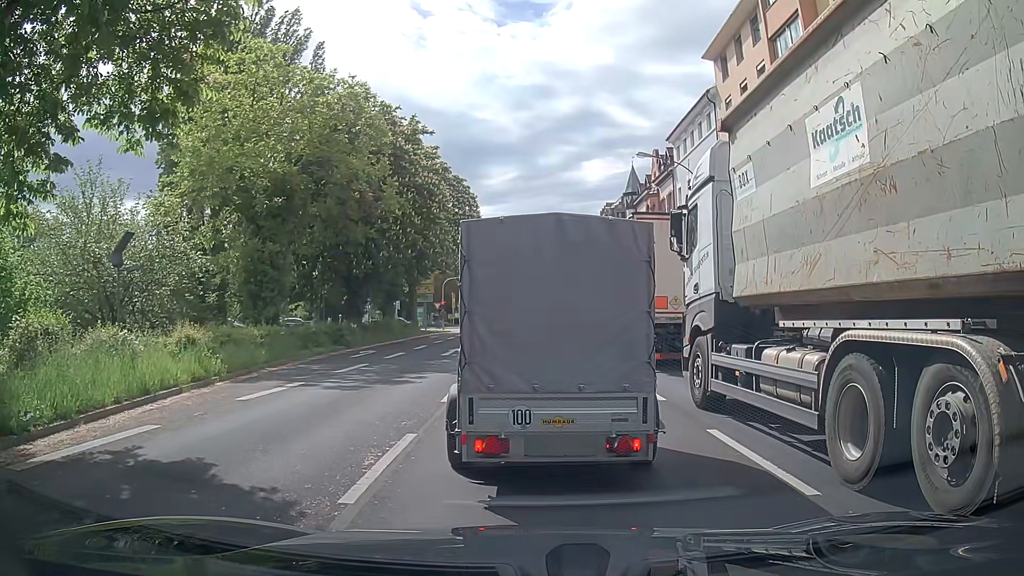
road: primary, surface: asphalt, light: Day
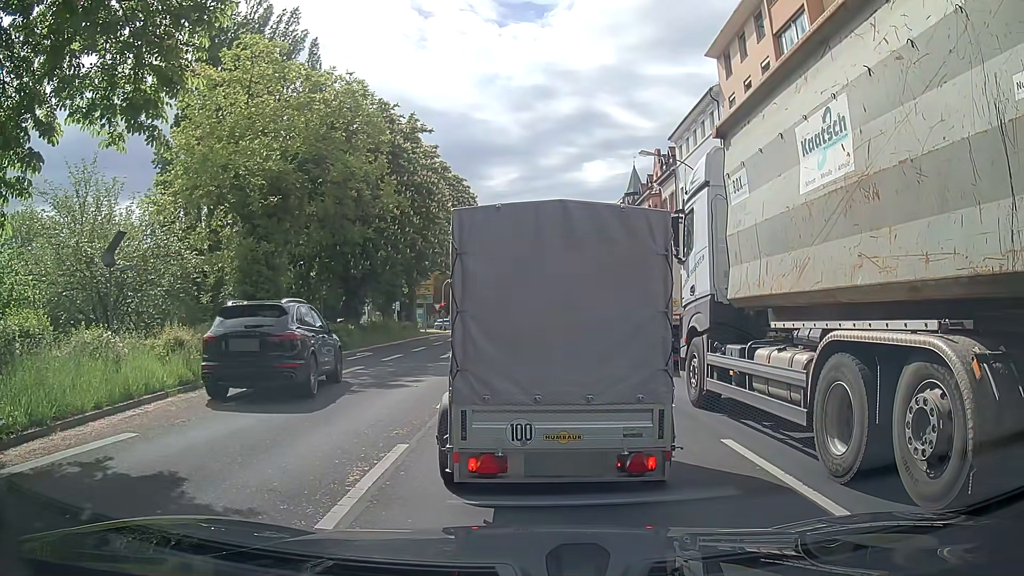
(0.0, +0.6) m; 0°
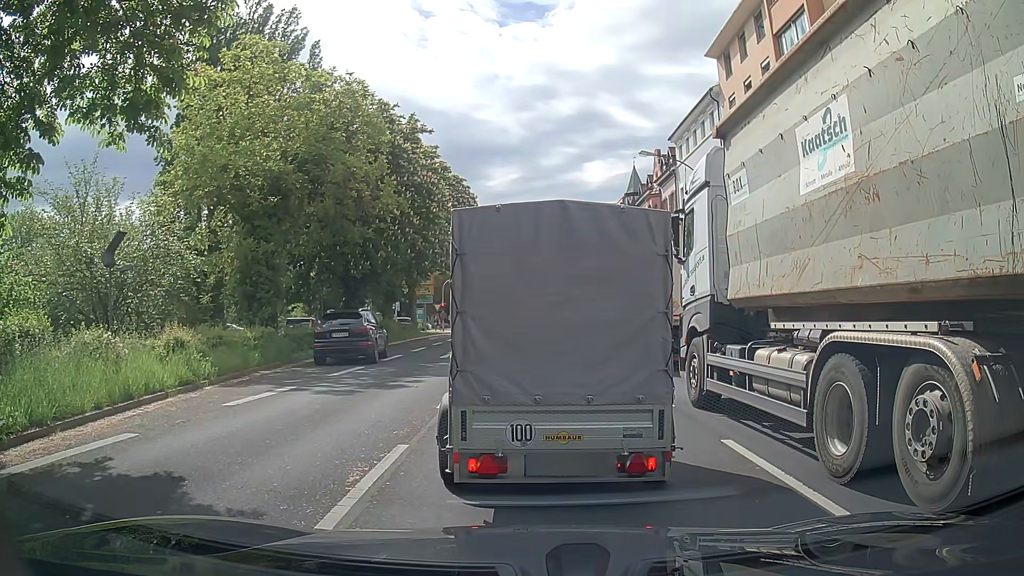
(0.0, 0.0) m; 0°
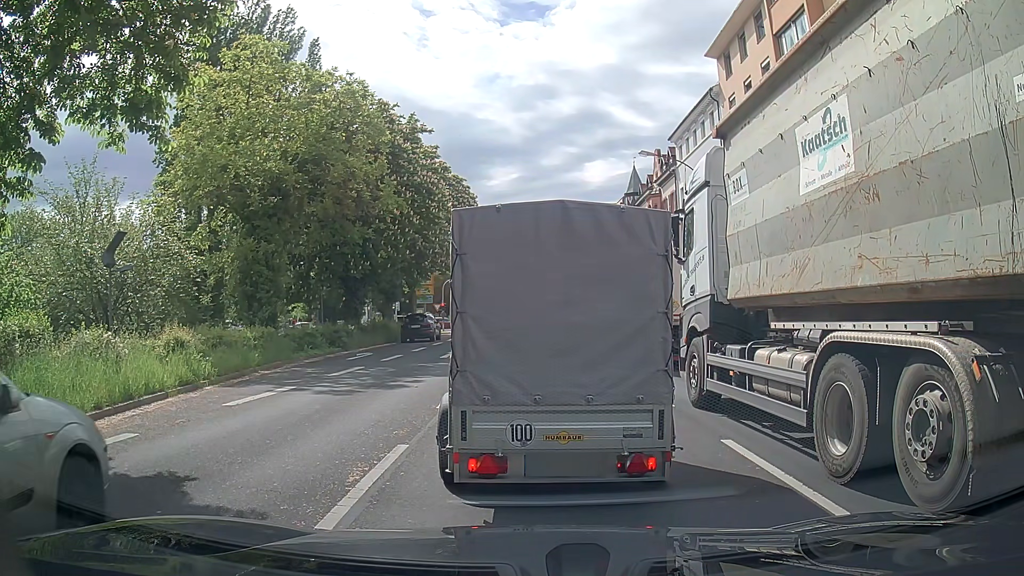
(0.0, 0.0) m; 0°
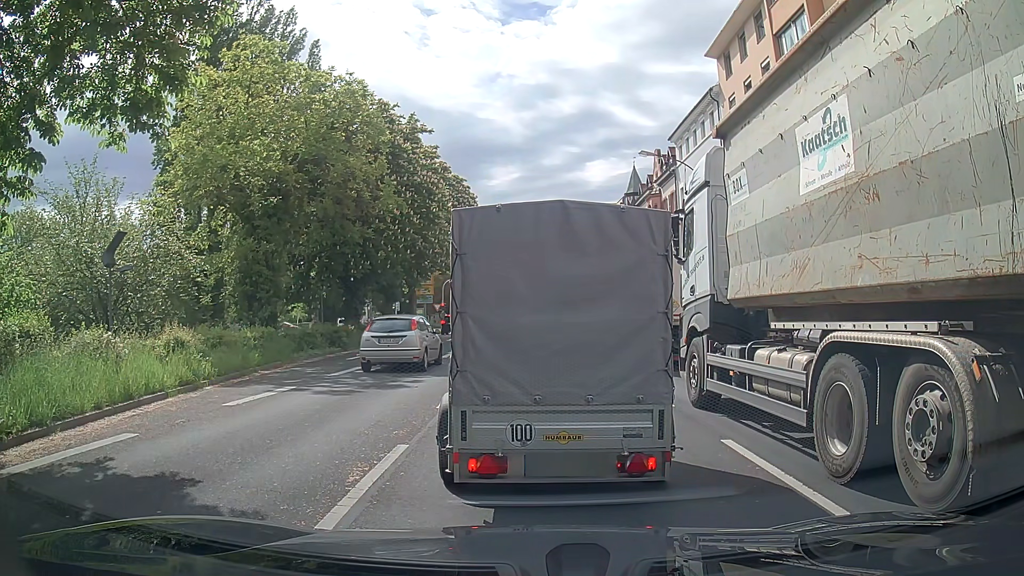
(0.0, 0.0) m; 0°
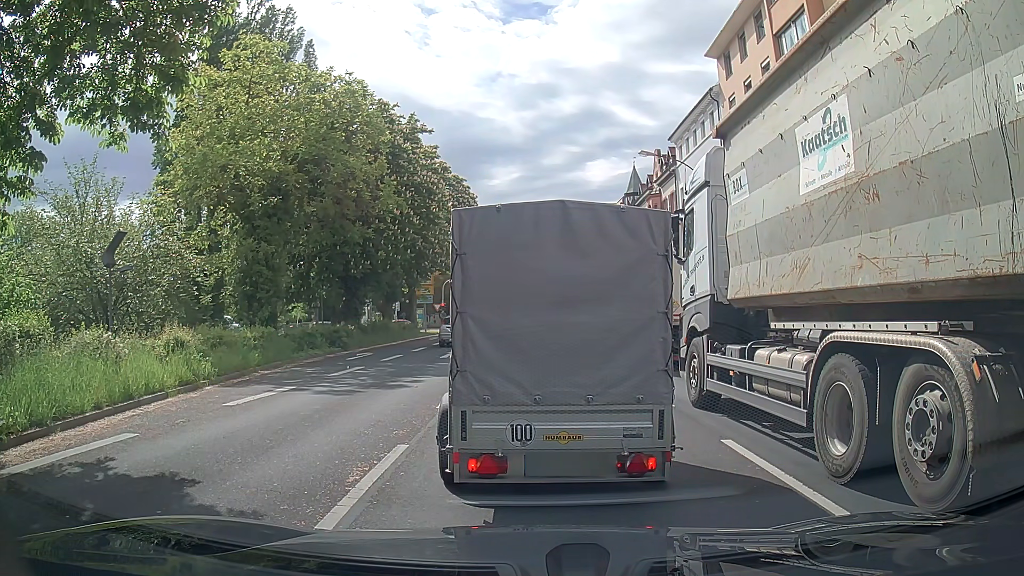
(0.0, 0.0) m; 0°
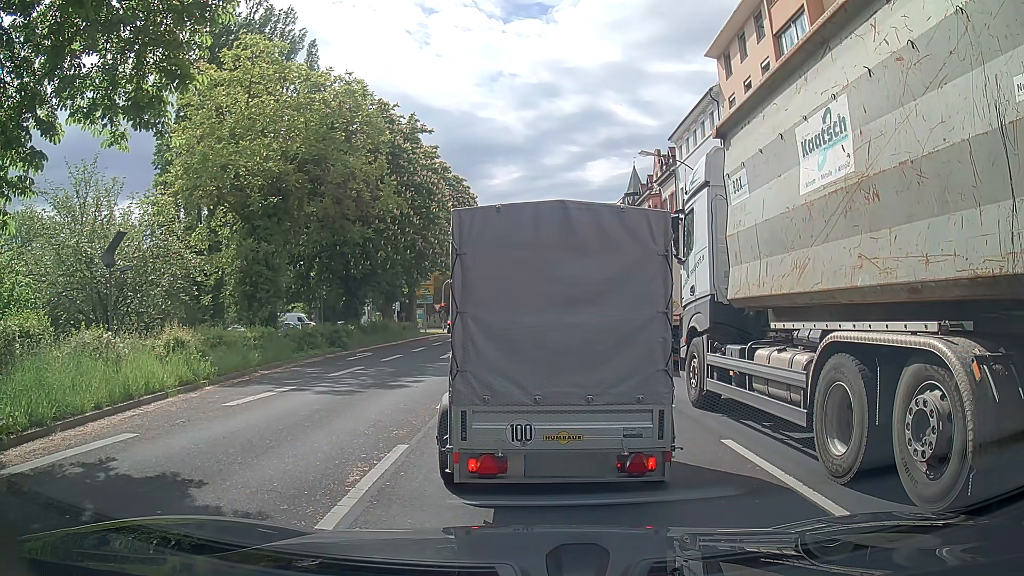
(0.0, 0.0) m; 0°
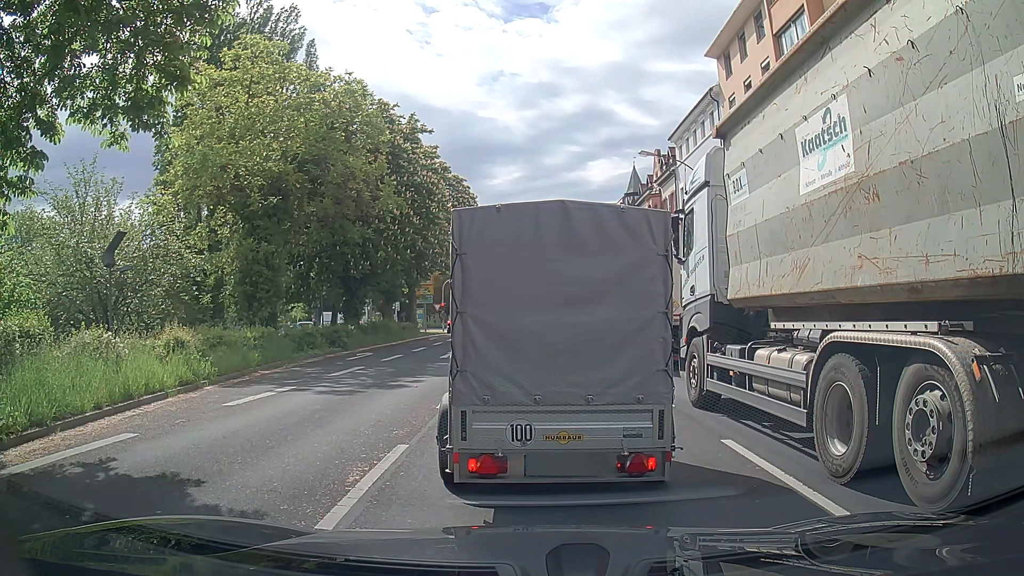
(0.0, 0.0) m; 0°
